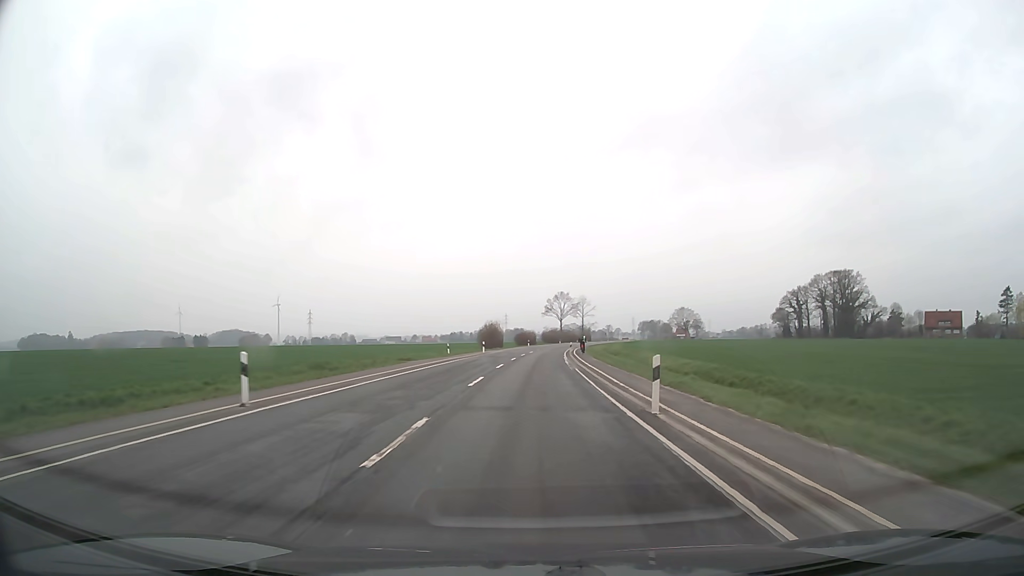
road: secondary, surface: asphalt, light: Day
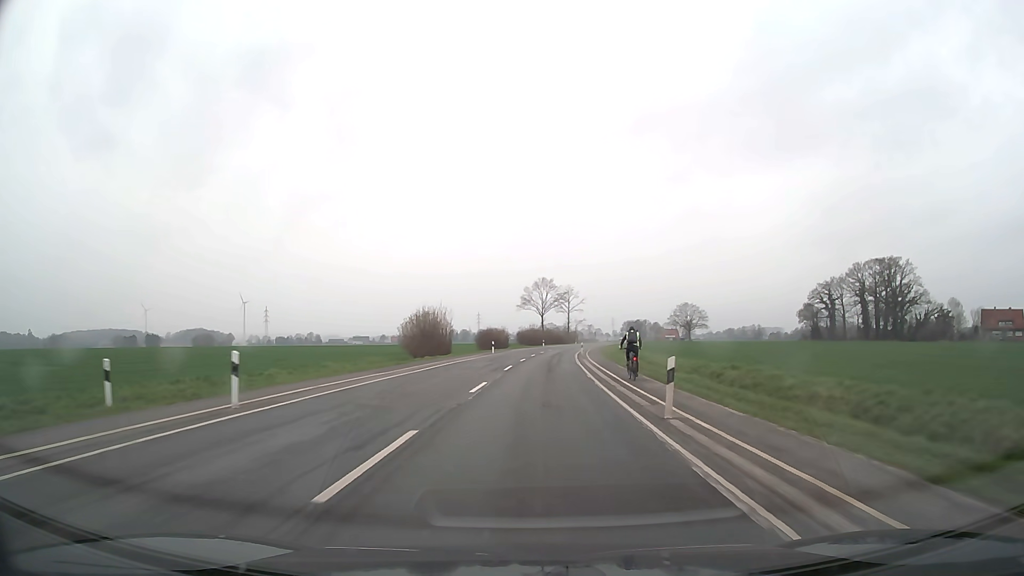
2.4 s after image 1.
(+0.9, +49.9) m; +2°
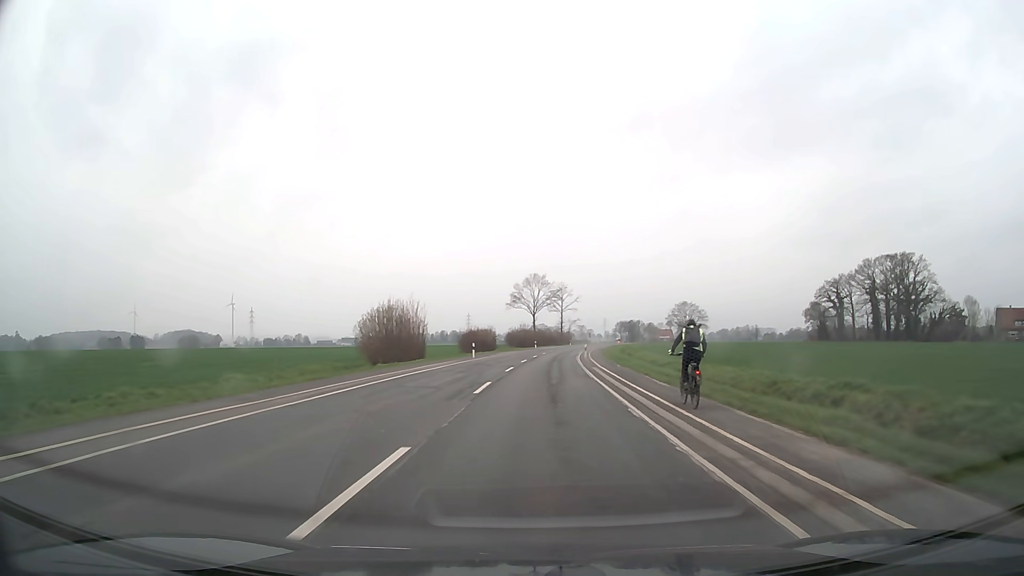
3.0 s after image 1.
(+0.1, +12.5) m; +1°
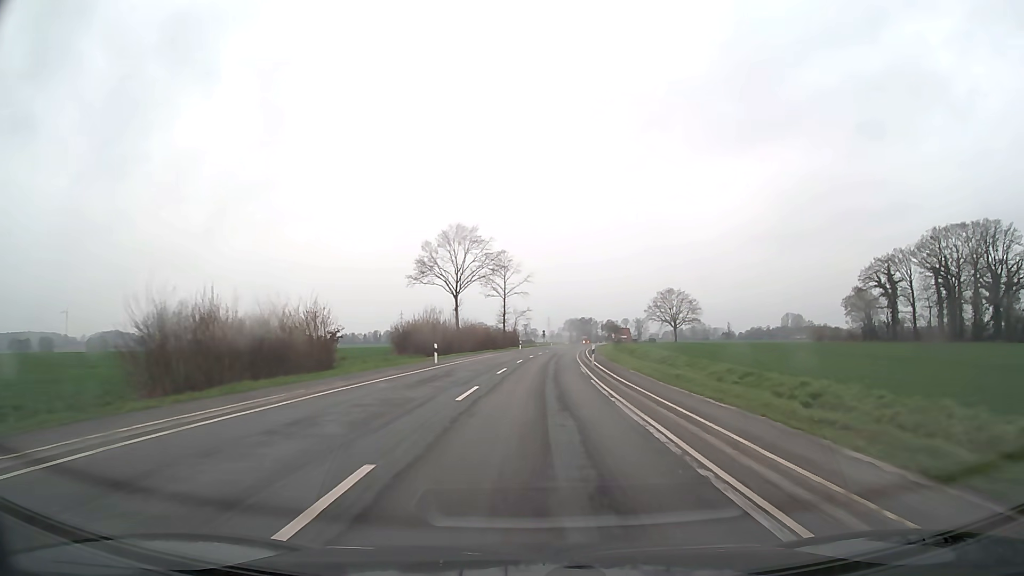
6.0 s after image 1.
(+2.7, +62.3) m; +5°
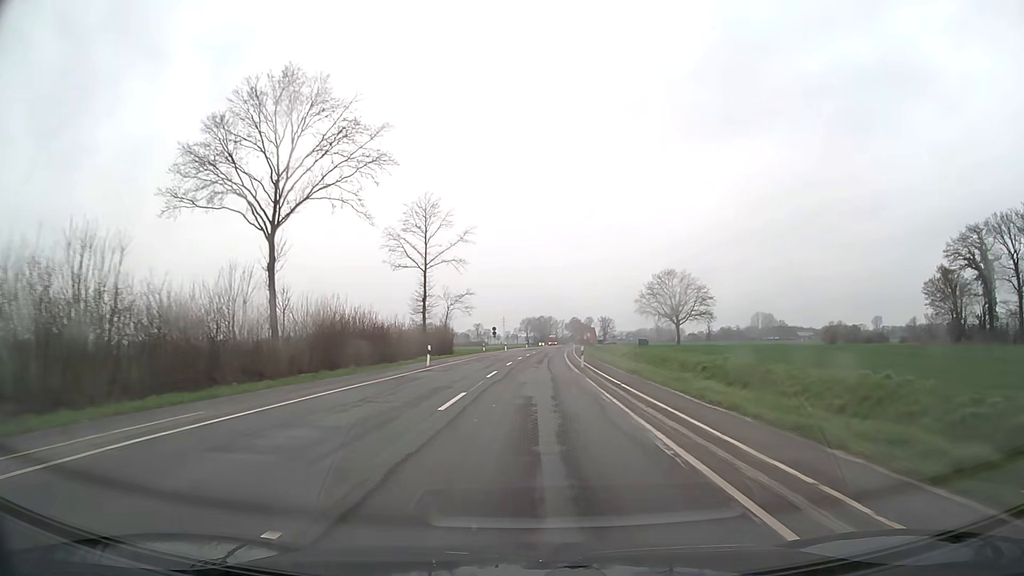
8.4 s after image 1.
(+1.8, +49.9) m; +4°
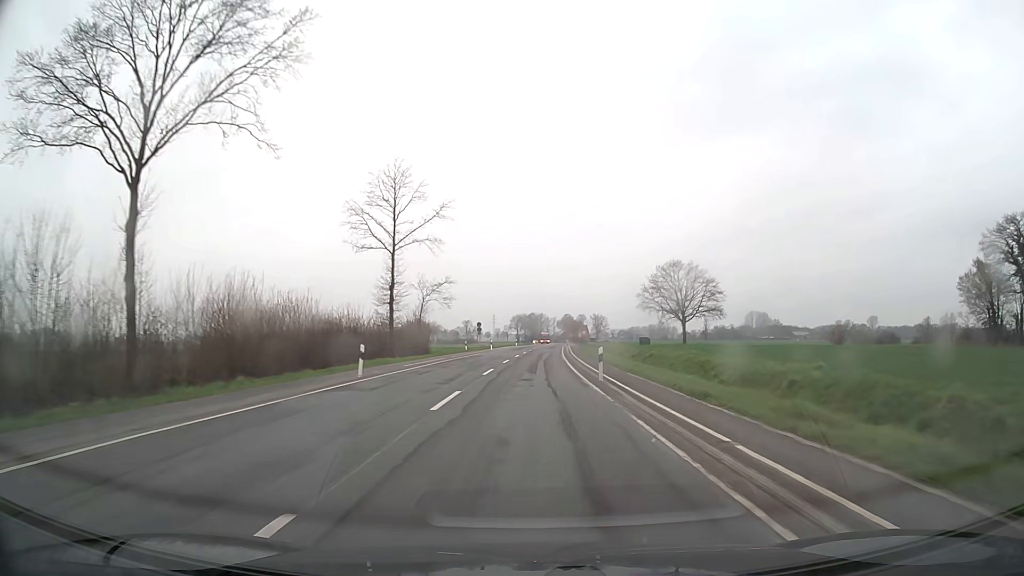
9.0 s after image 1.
(+0.1, +12.5) m; +1°
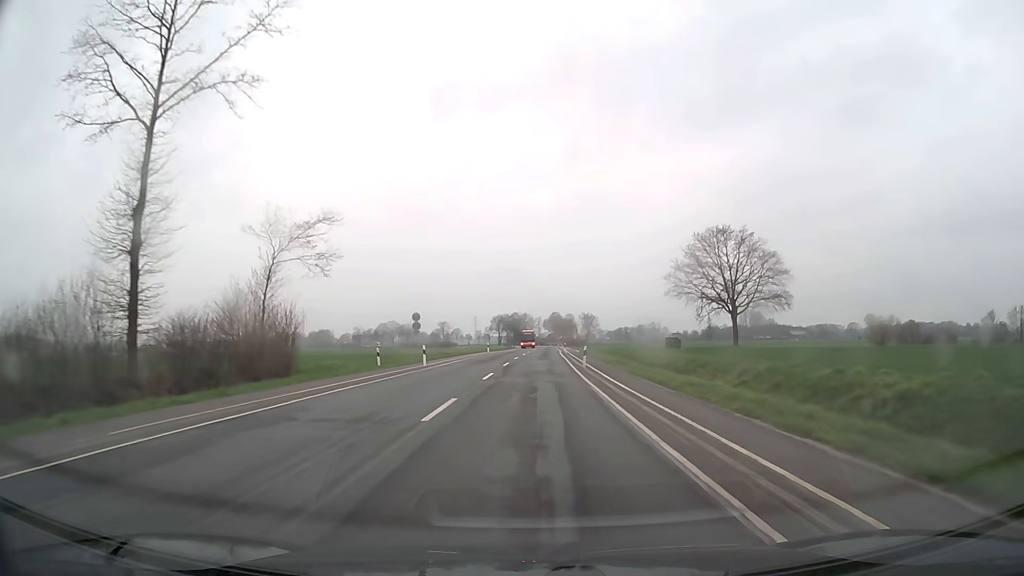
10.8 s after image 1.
(+0.5, +37.5) m; +1°
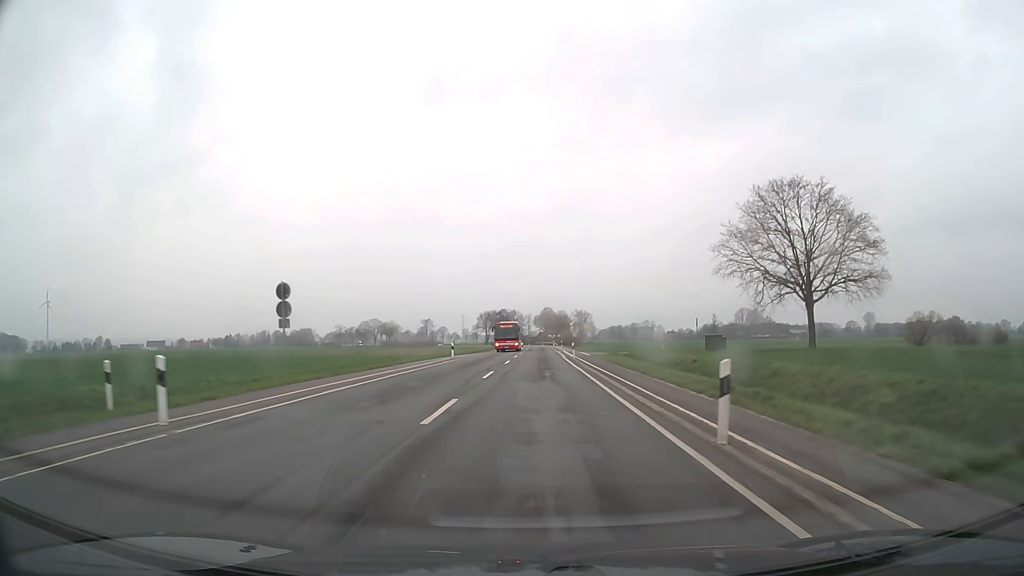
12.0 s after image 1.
(+0.2, +25.0) m; +1°
(0, +10) (0, +20) (0, +30) (0, +40) (+1, +50) (+1, +60) (+1, +70) (+1, +80) (+1, +90) (+1, +100) m
